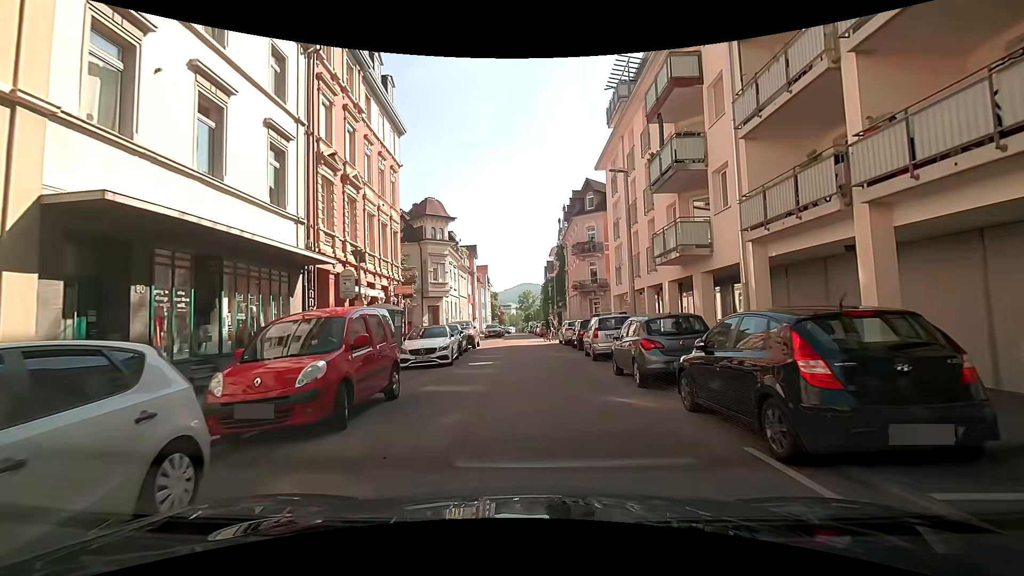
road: residential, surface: asphalt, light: Day
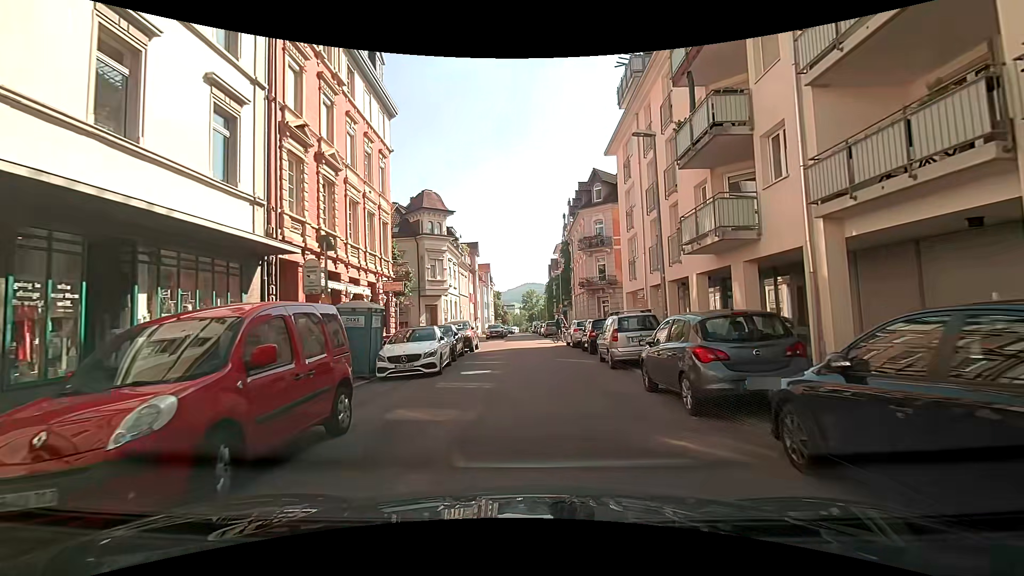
(0.0, +2.9) m; -2°
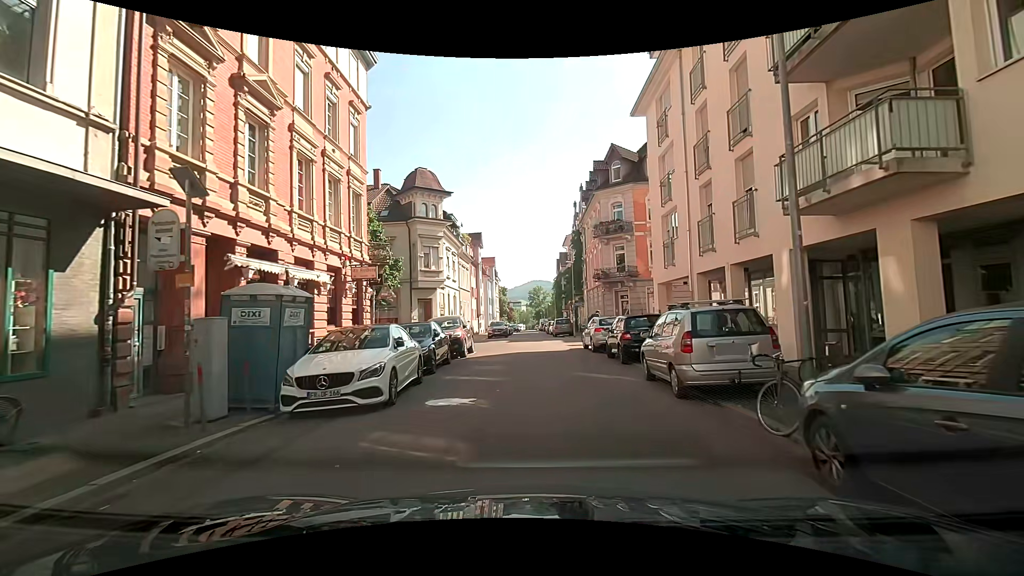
(+0.1, +5.7) m; +2°
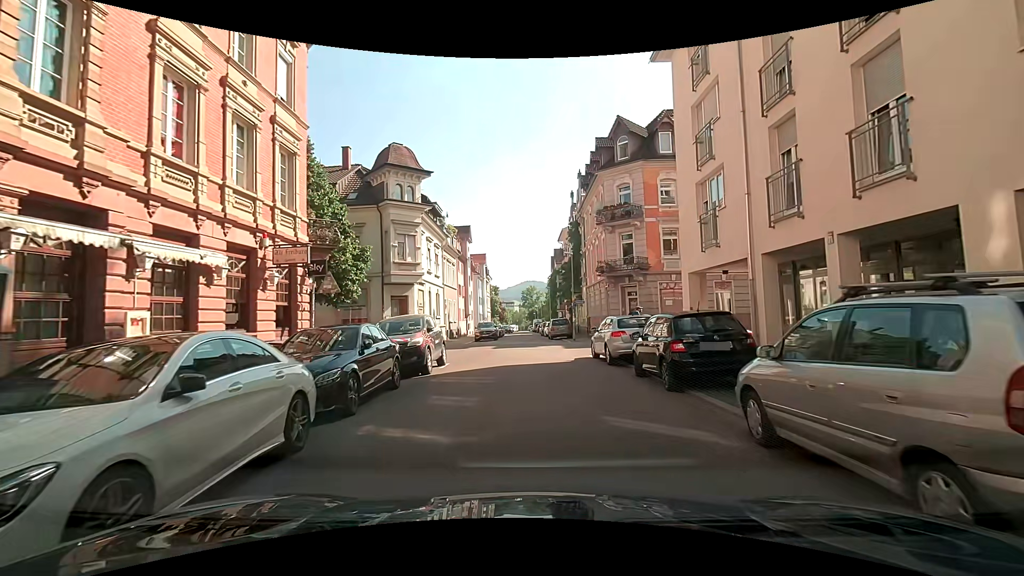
(-0.1, +5.7) m; 0°
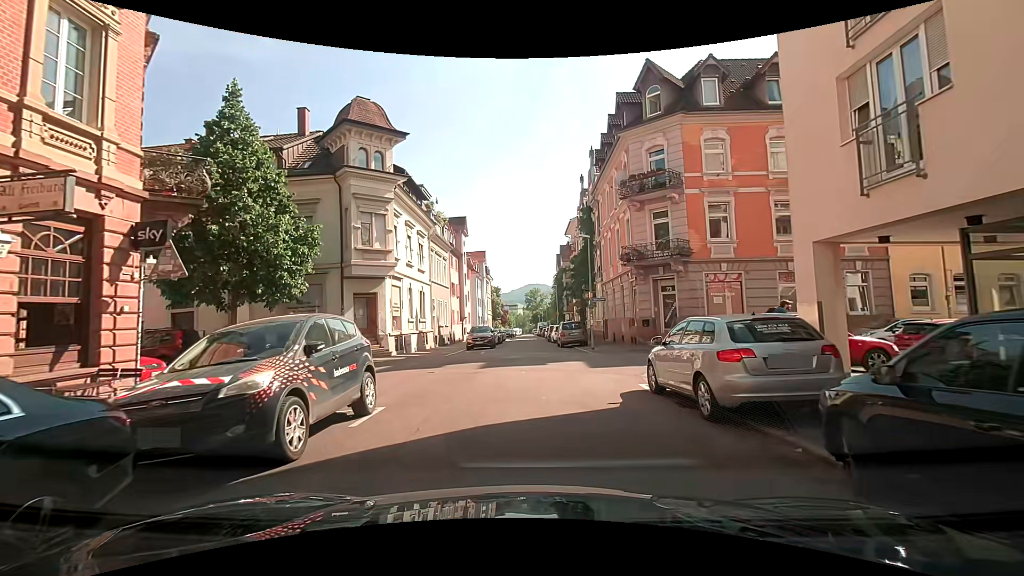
(-0.1, +7.8) m; +1°
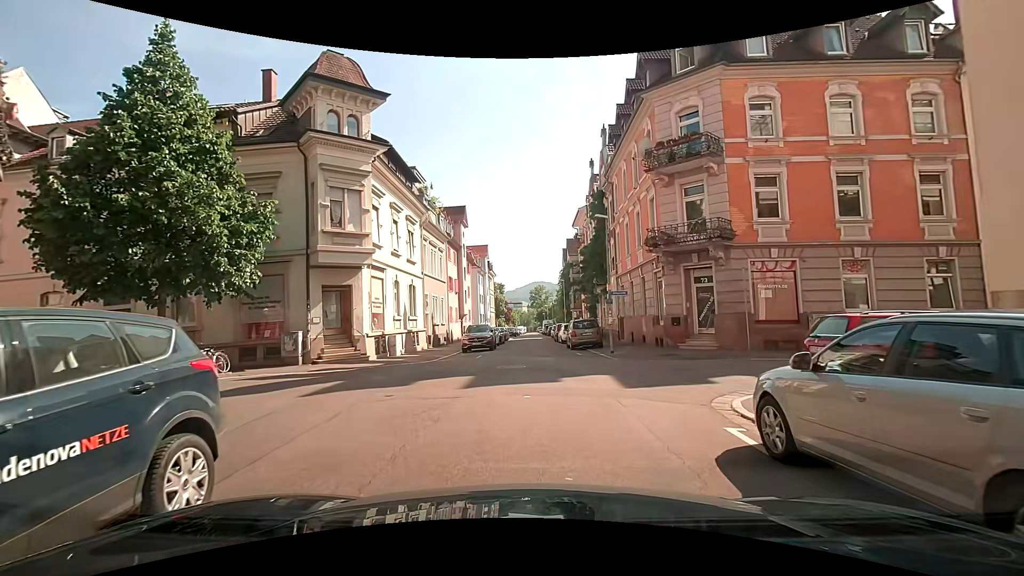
(-0.2, +4.4) m; -2°
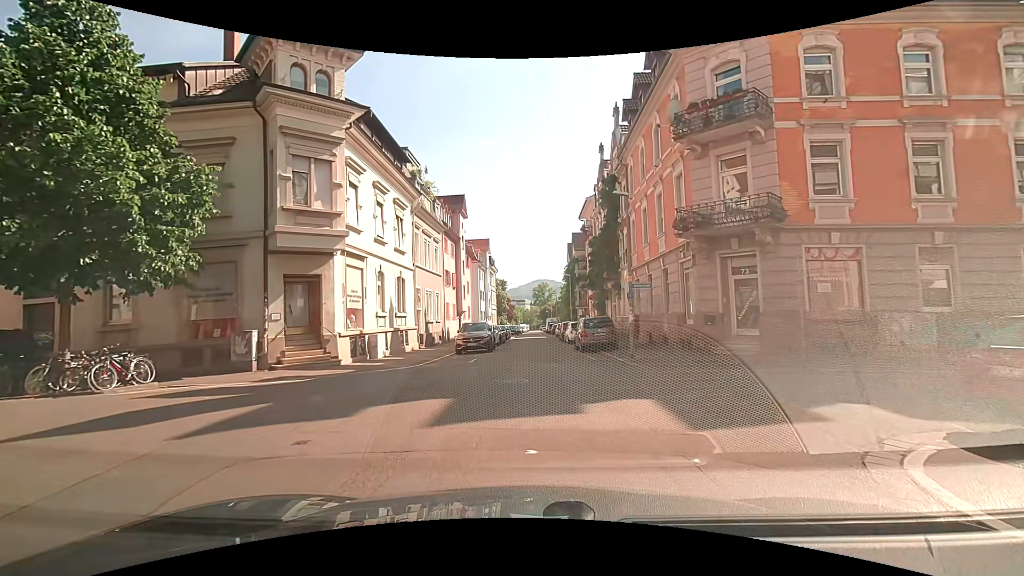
(0.0, +3.6) m; 0°
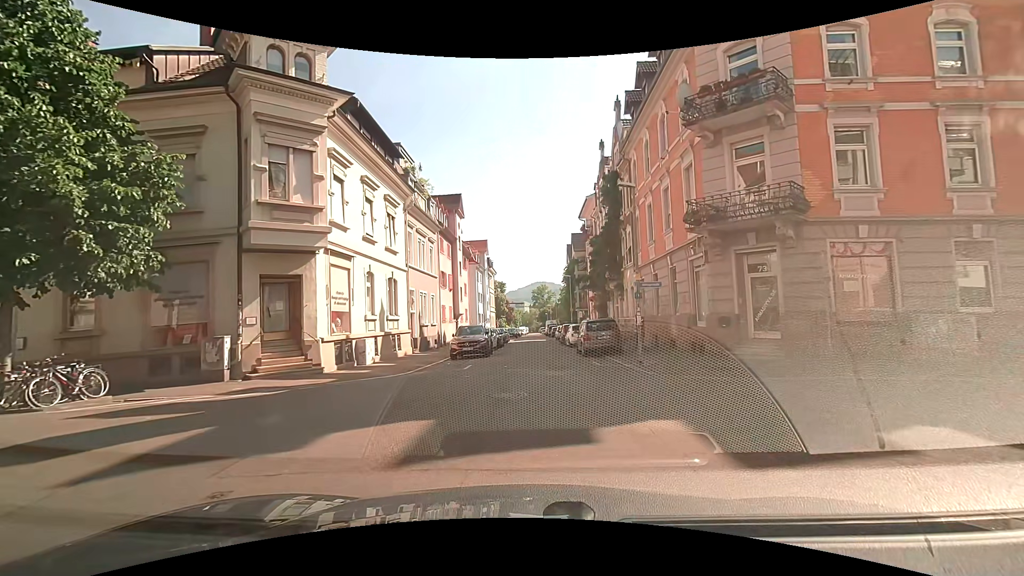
(0.0, +1.4) m; 0°
